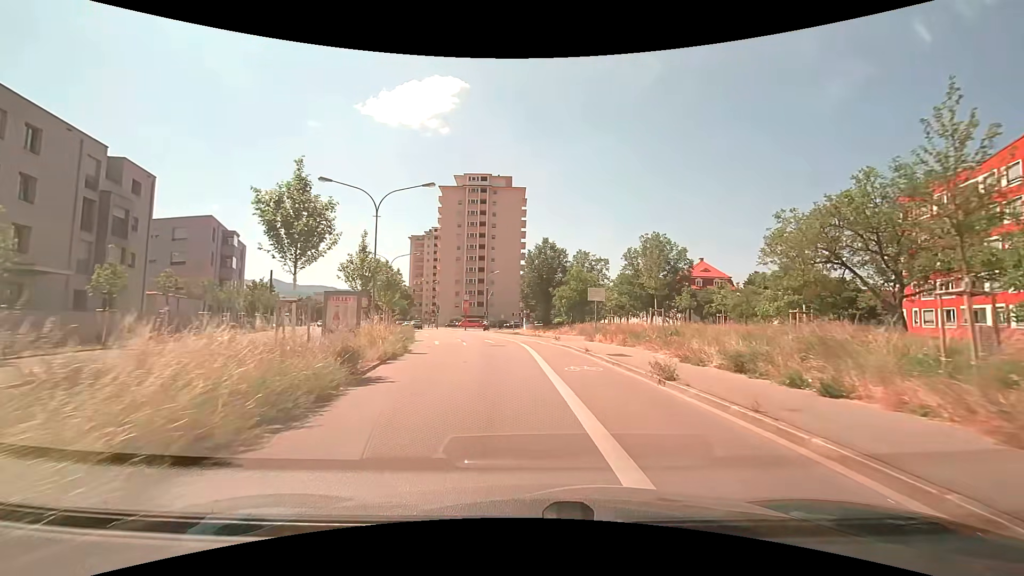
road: secondary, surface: asphalt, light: Day
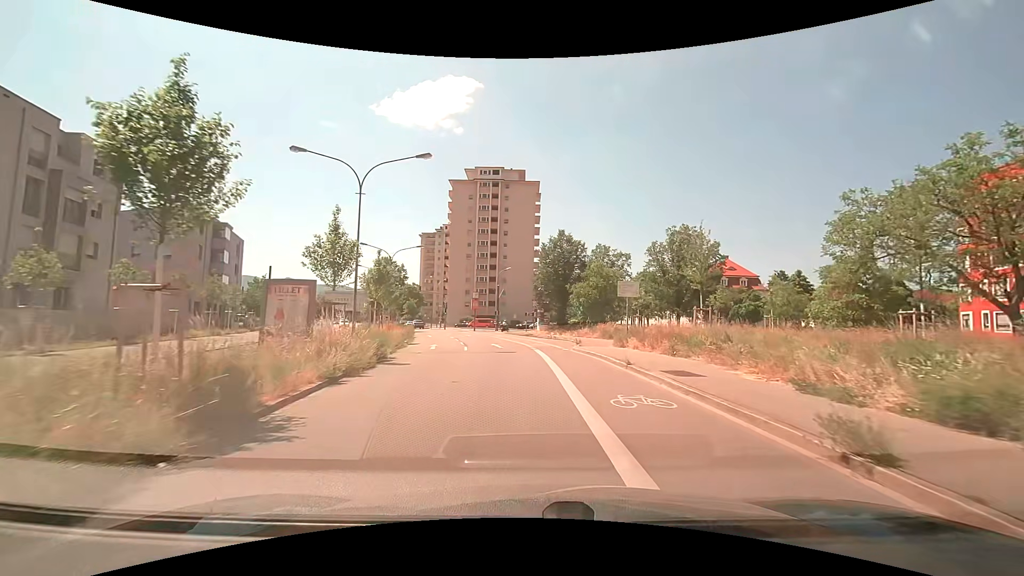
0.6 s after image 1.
(-0.1, +5.5) m; -2°
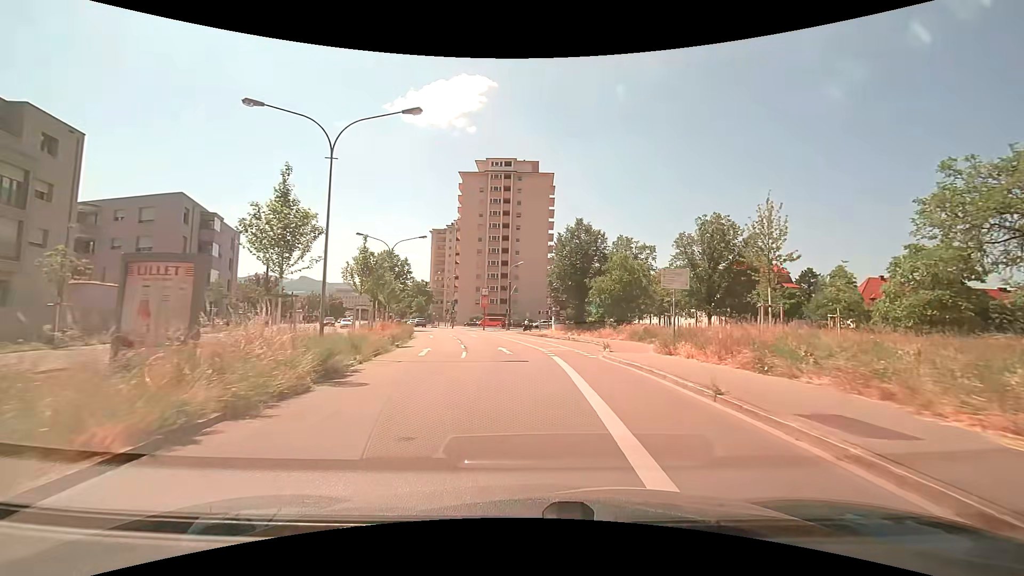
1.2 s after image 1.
(-0.1, +5.5) m; -1°
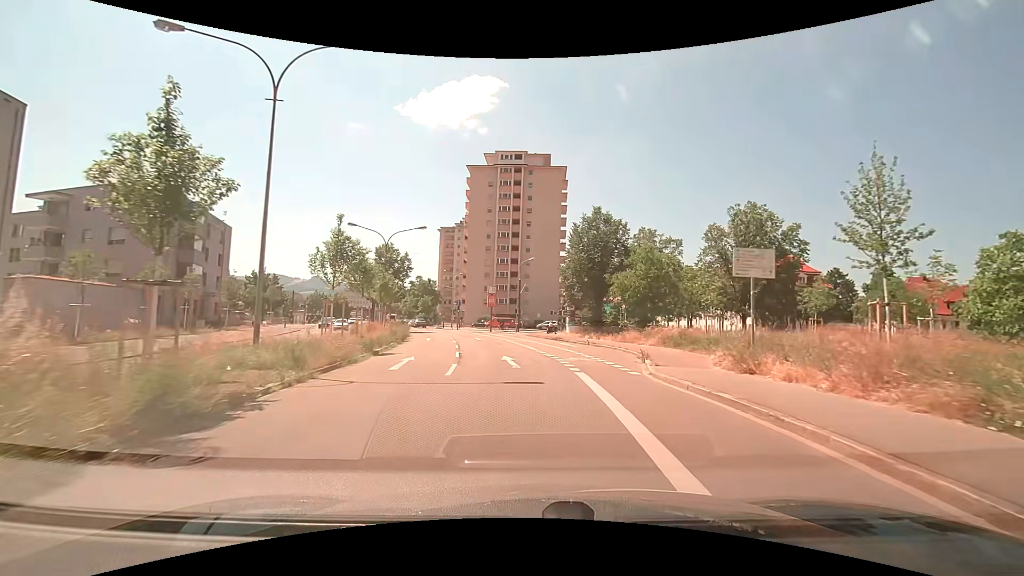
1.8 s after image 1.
(-0.1, +5.5) m; -1°
